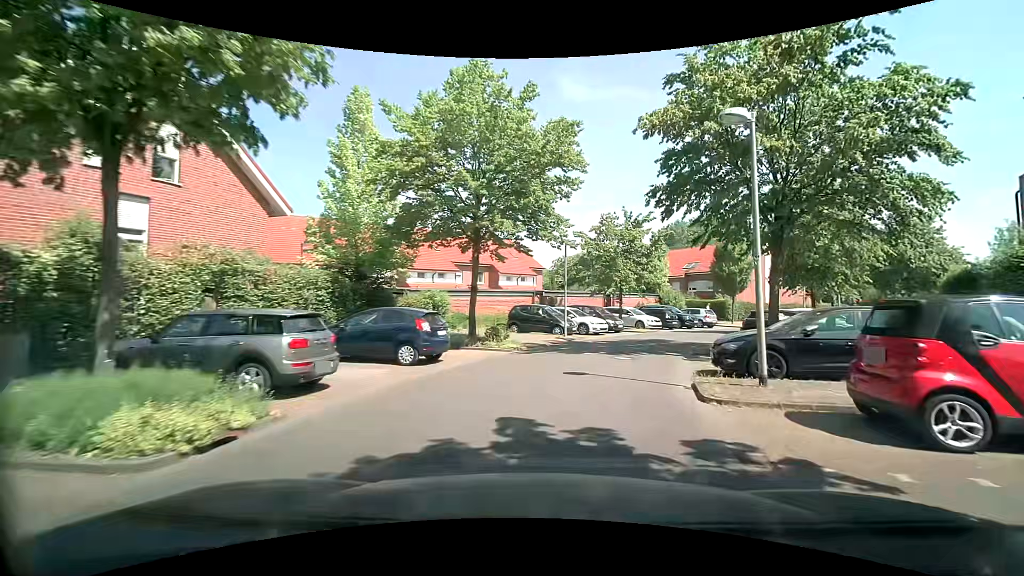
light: Day
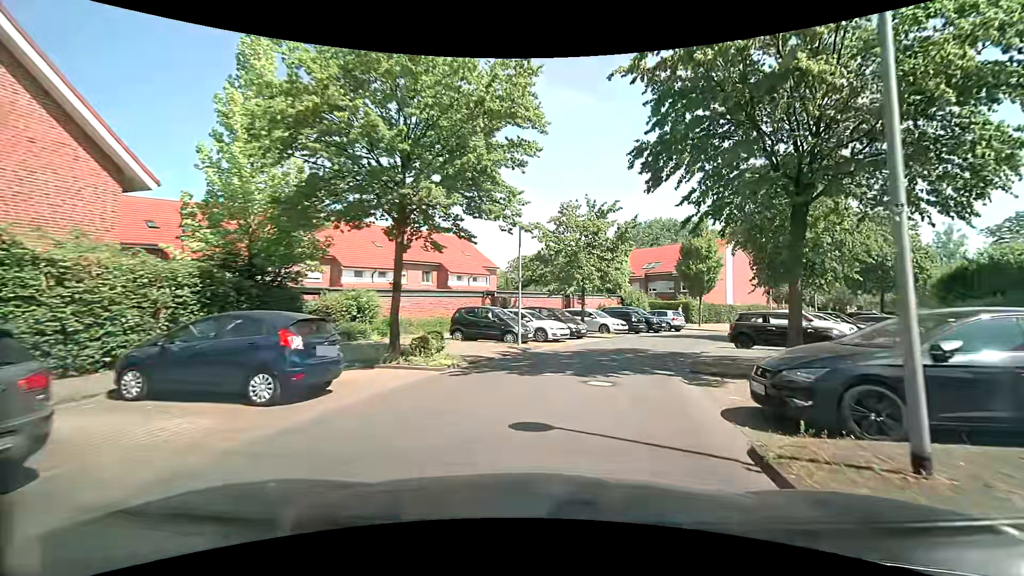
(+0.2, +4.5) m; +5°
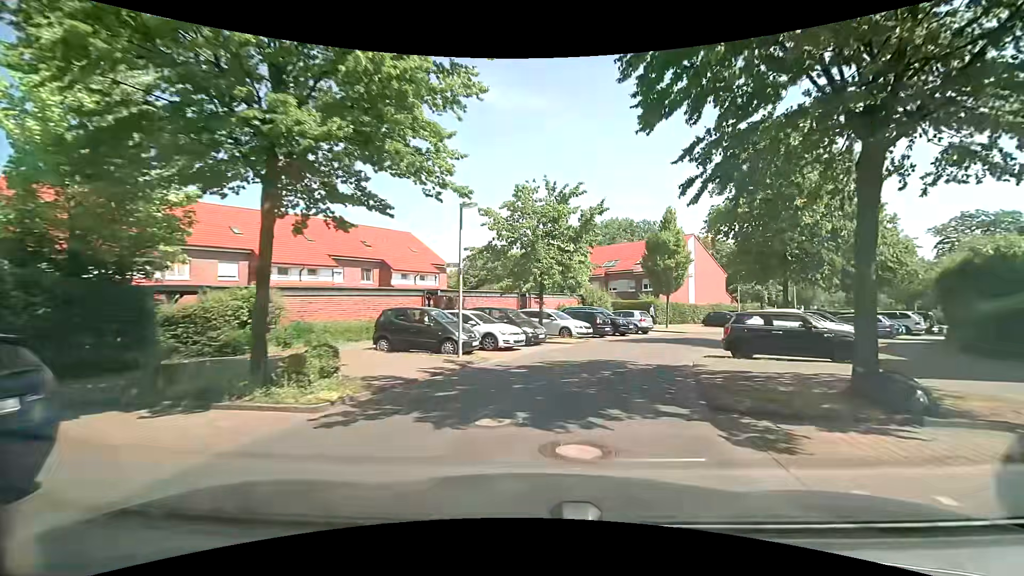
(+0.2, +4.5) m; +6°
(+1, +10) (+3, +20) (+8, +28) (+15, +36) (+22, +43) (+29, +50) (+37, +55) (+47, +54) (+55, +48) (+62, +41) m
